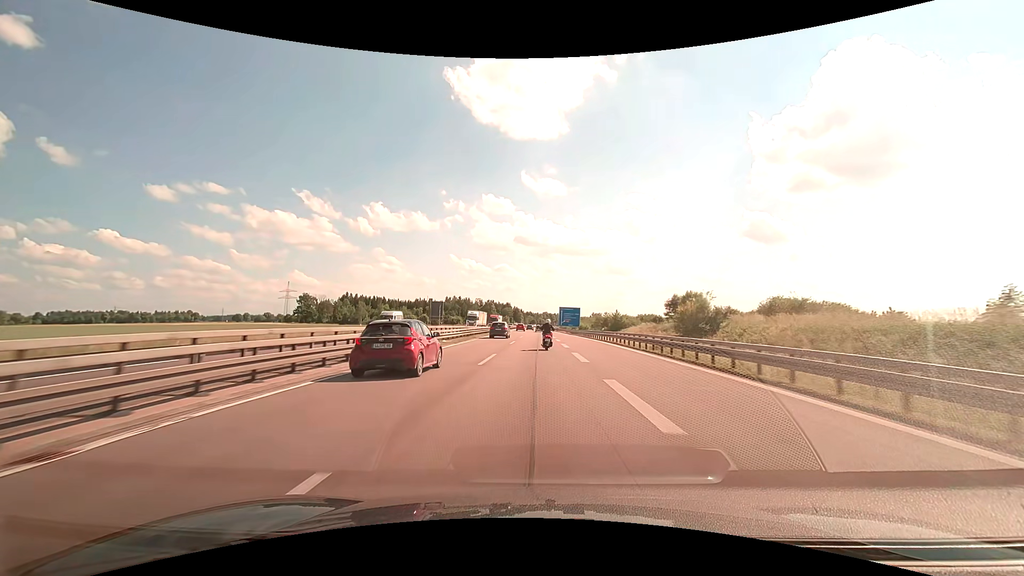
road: motorway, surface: asphalt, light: Day
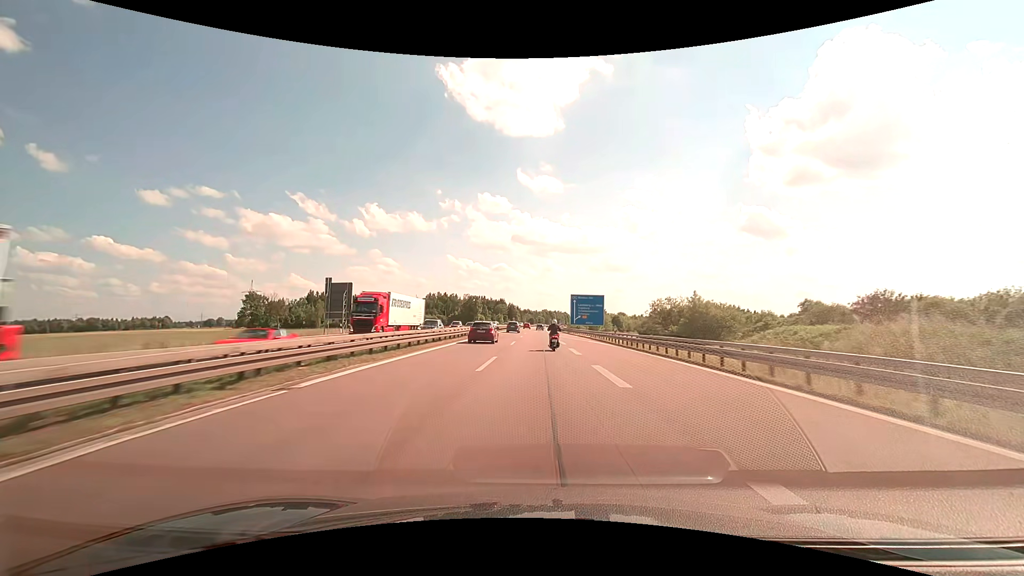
(+0.1, +56.3) m; 0°
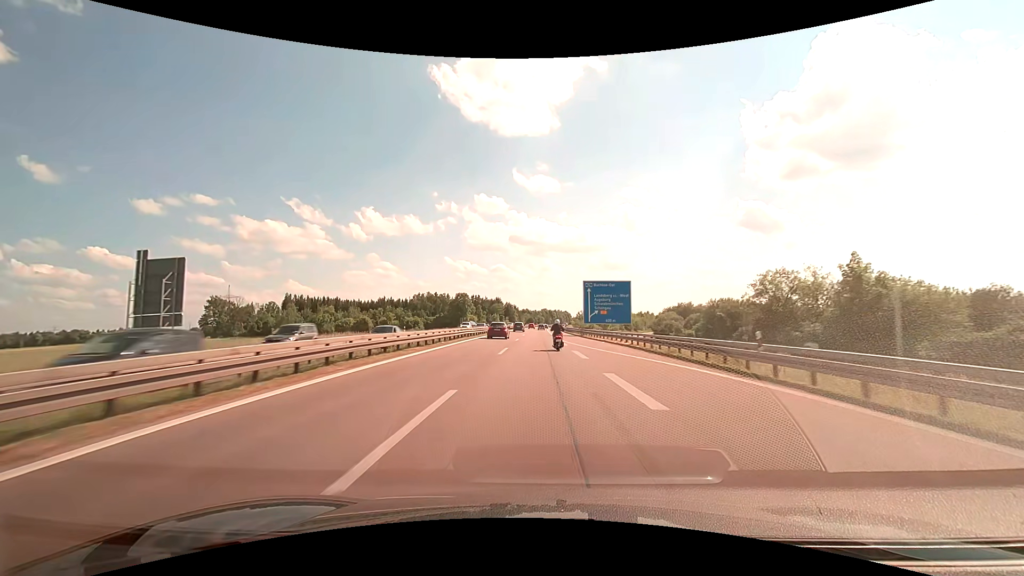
(0.0, +28.1) m; 0°
(0, +10) (0, +20) (0, +30) (0, +40) (0, +50) (0, +60) (0, +70) (0, +80) (+1, +90) (+1, +100) m
